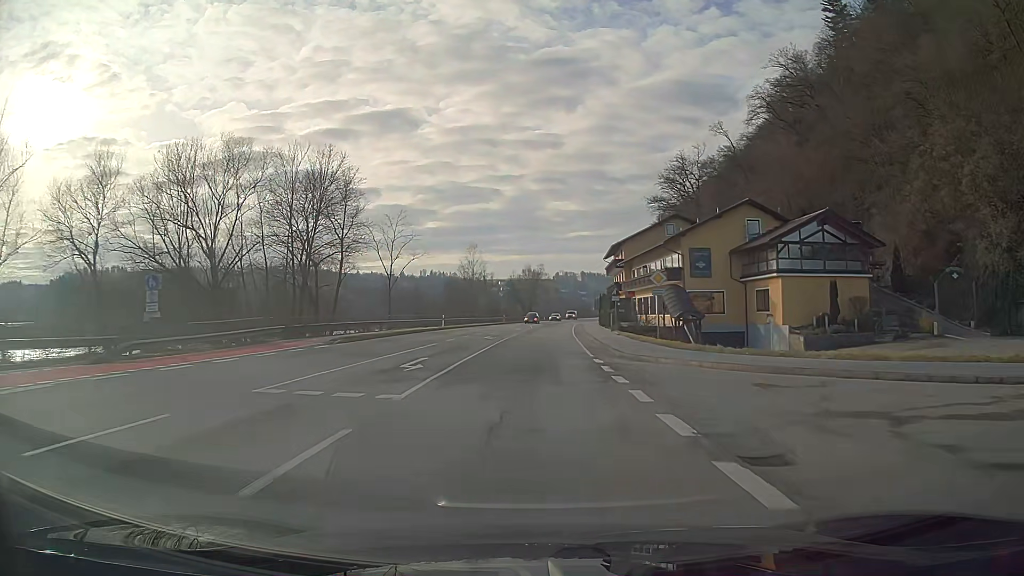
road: primary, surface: asphalt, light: Day
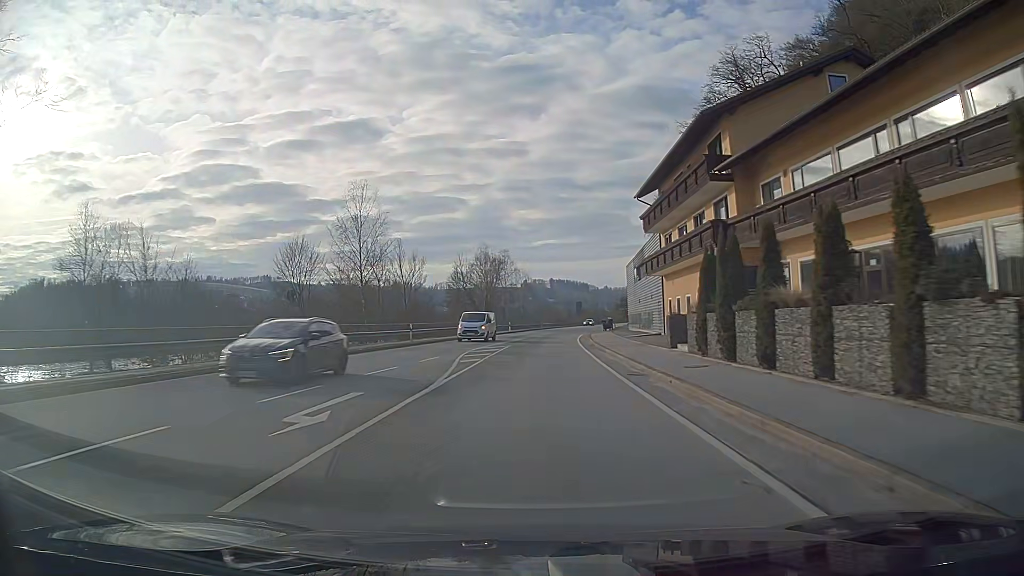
(+1.2, +53.7) m; +3°
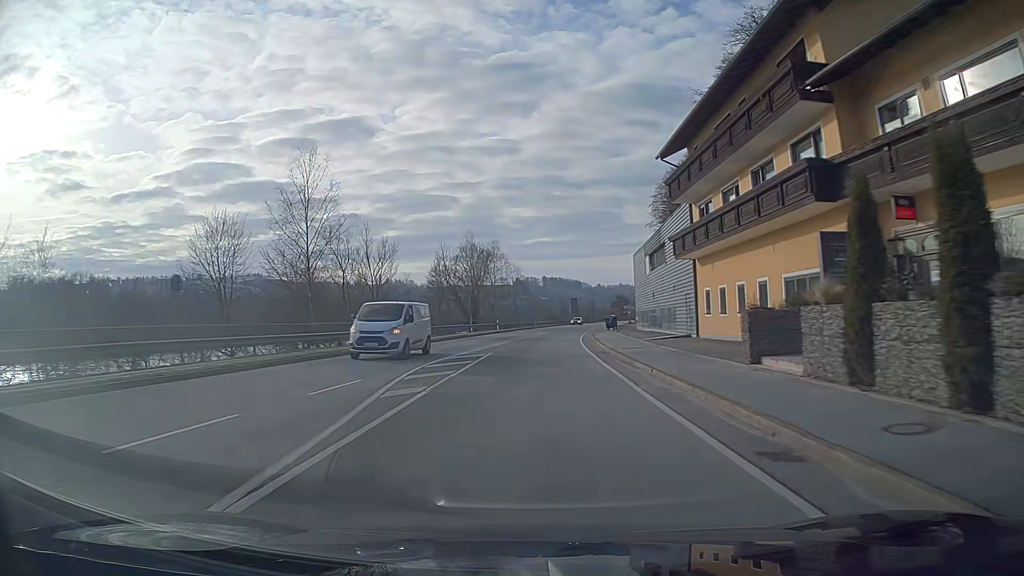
(+0.1, +10.7) m; +1°
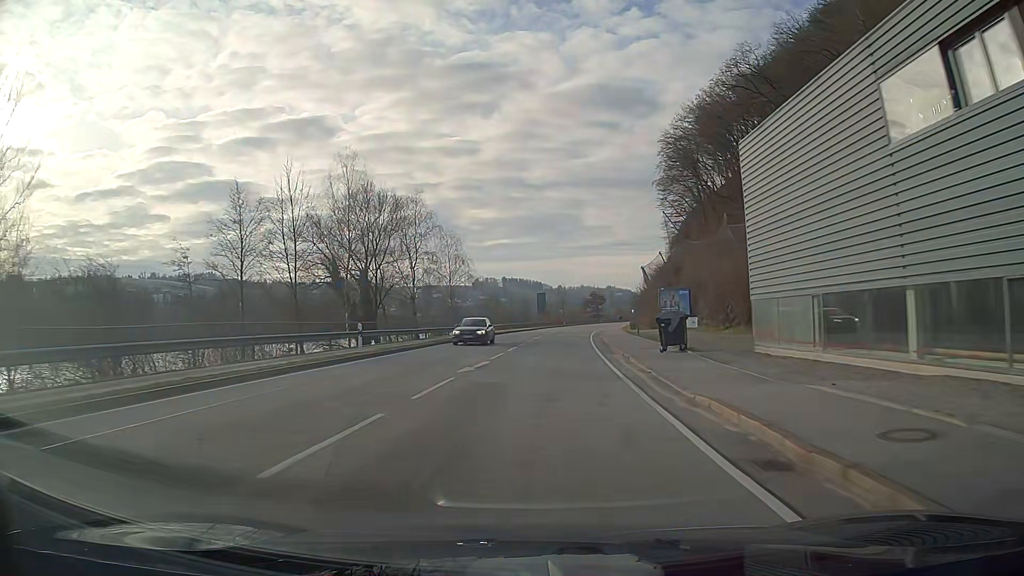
(+1.2, +42.9) m; +4°
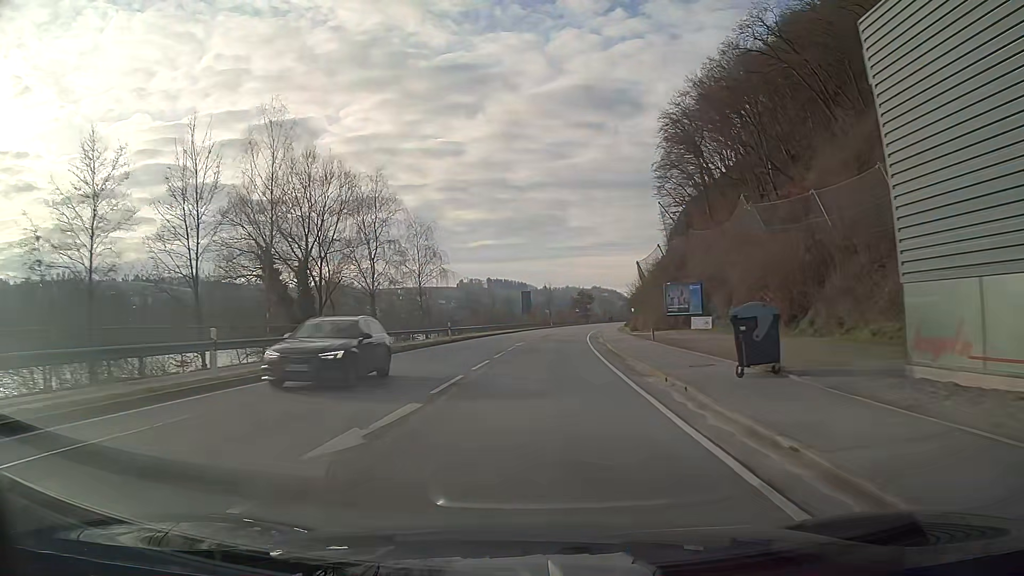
(+0.1, +10.7) m; +1°
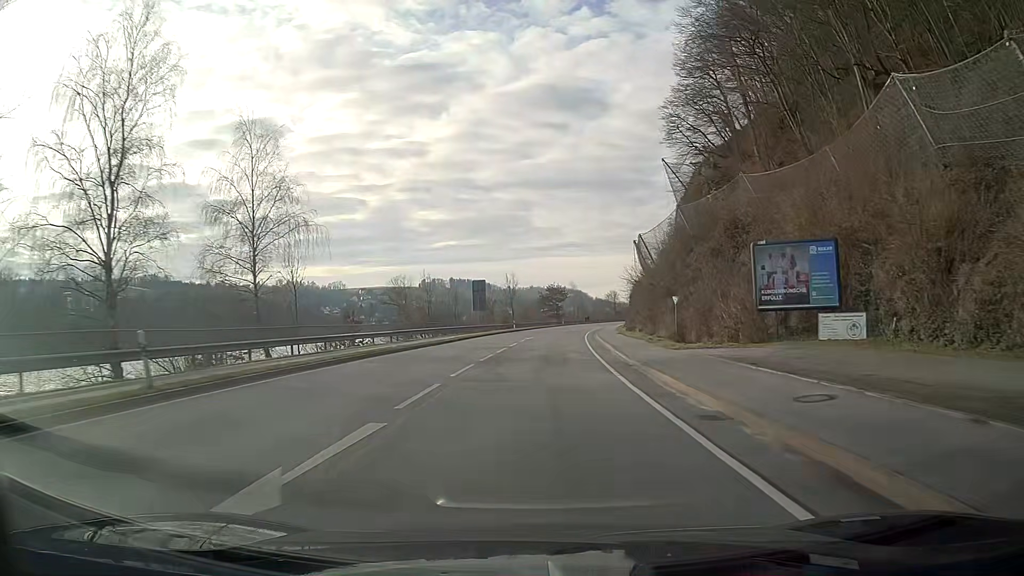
(+0.9, +32.2) m; +3°
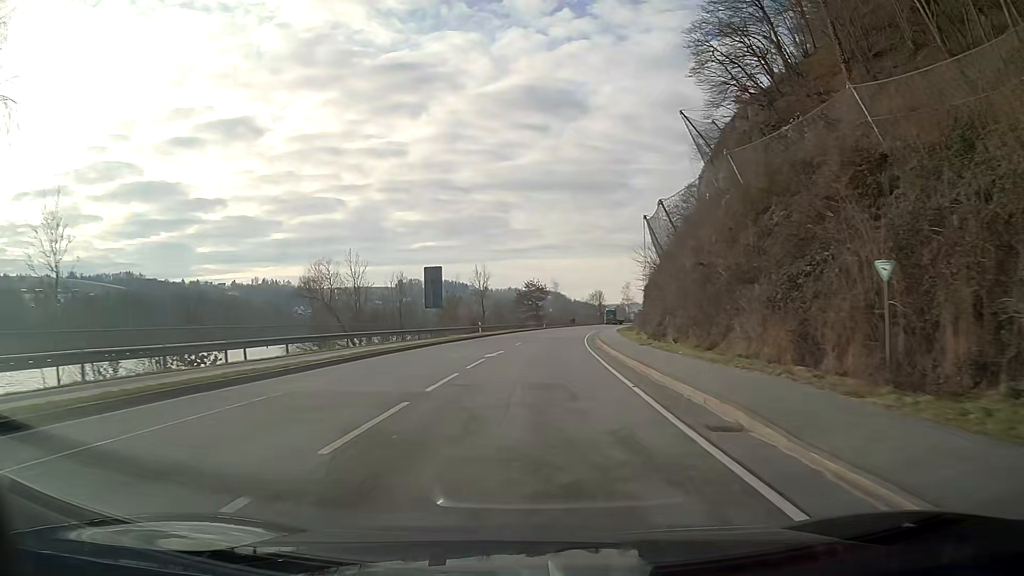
(+0.3, +21.5) m; +2°
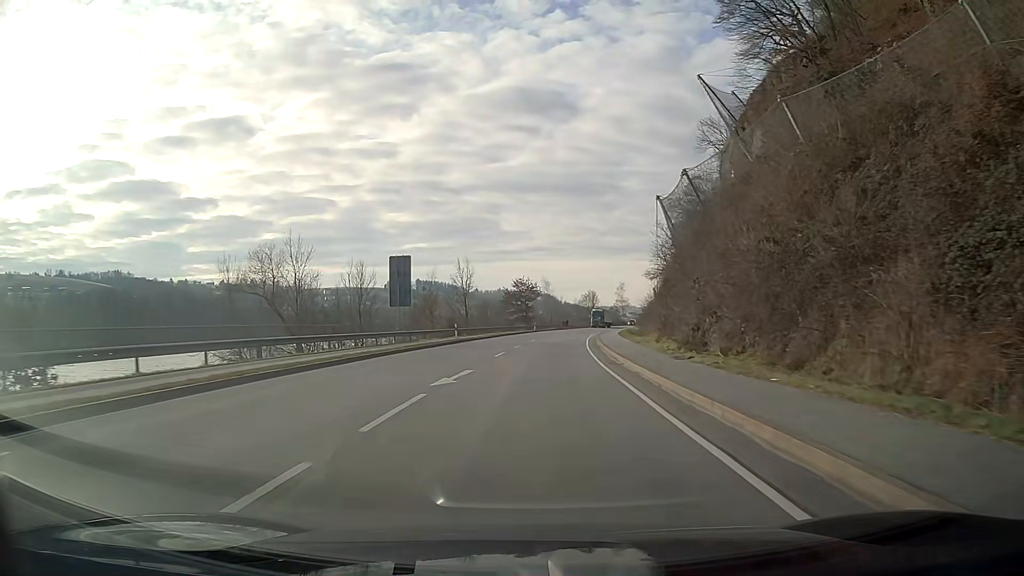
(+0.1, +10.7) m; +1°
